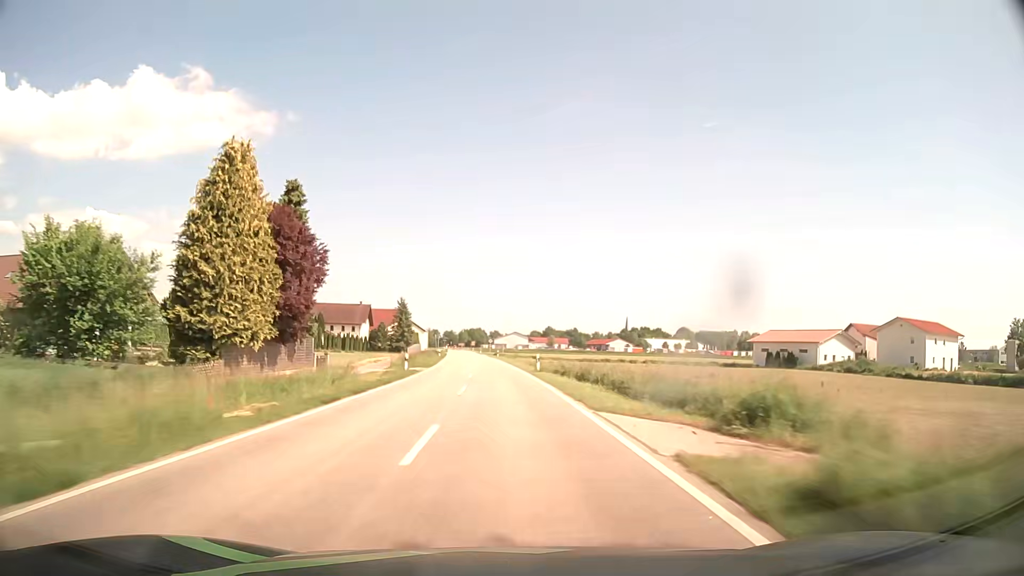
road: tertiary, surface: asphalt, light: Day
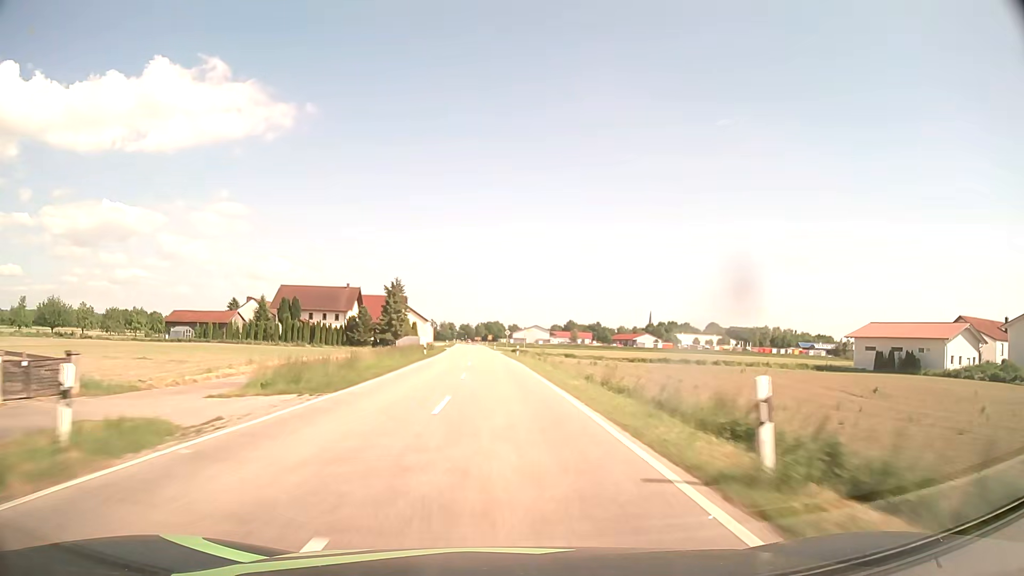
(-0.5, +31.6) m; -1°
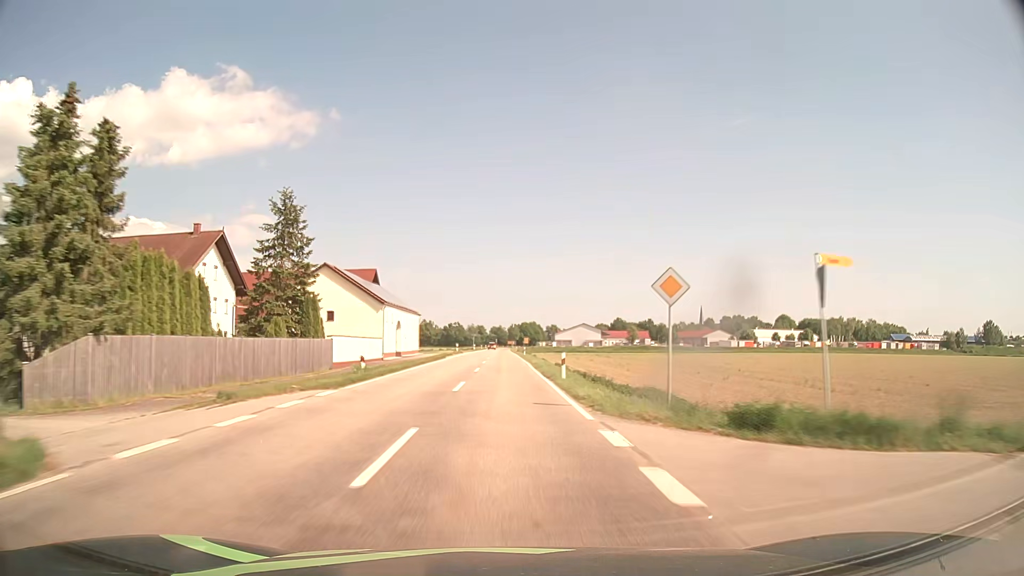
(-2.7, +78.8) m; -3°
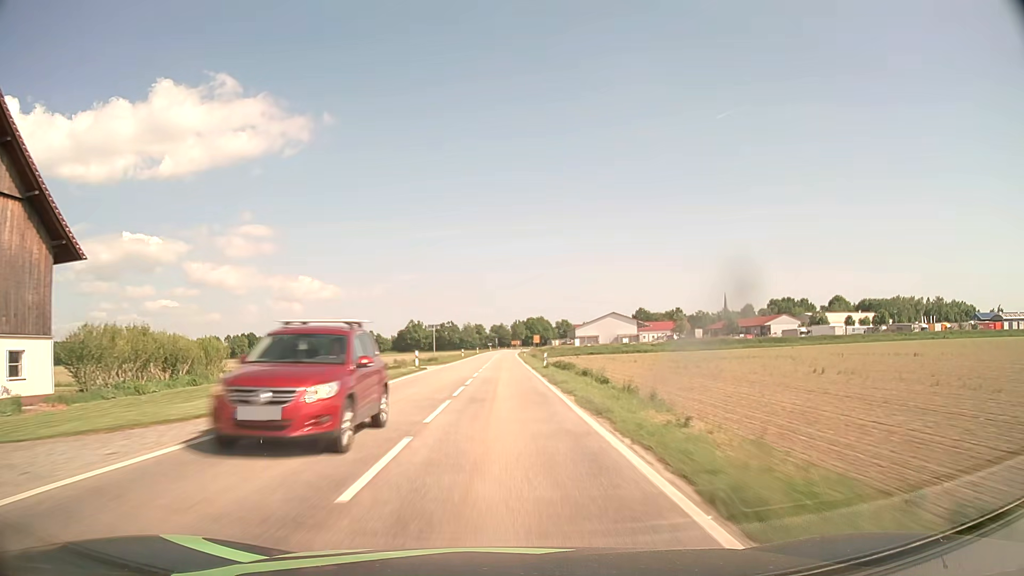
(-0.4, +78.9) m; 0°
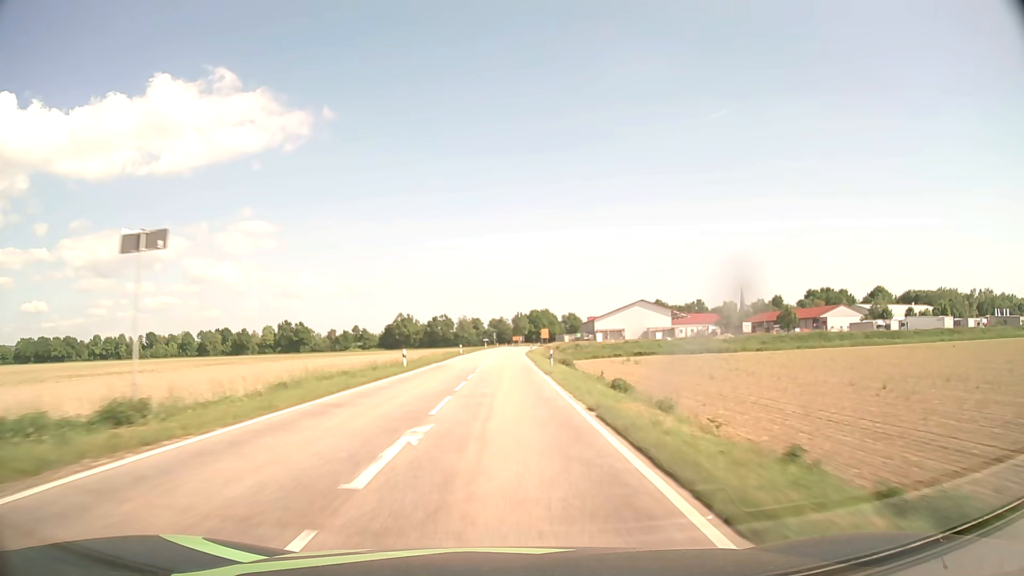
(-0.1, +47.4) m; 0°
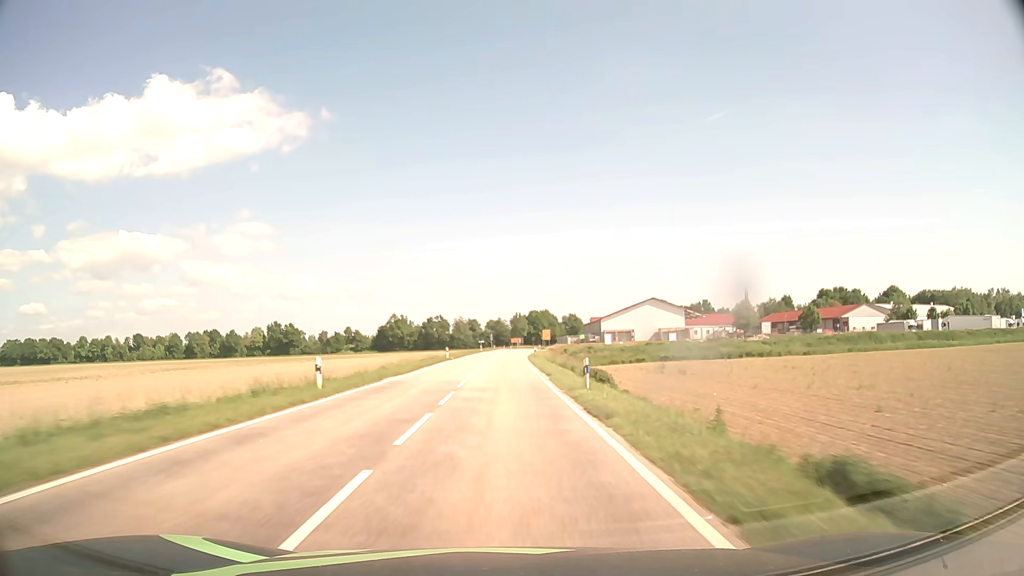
(0.0, +15.8) m; 0°
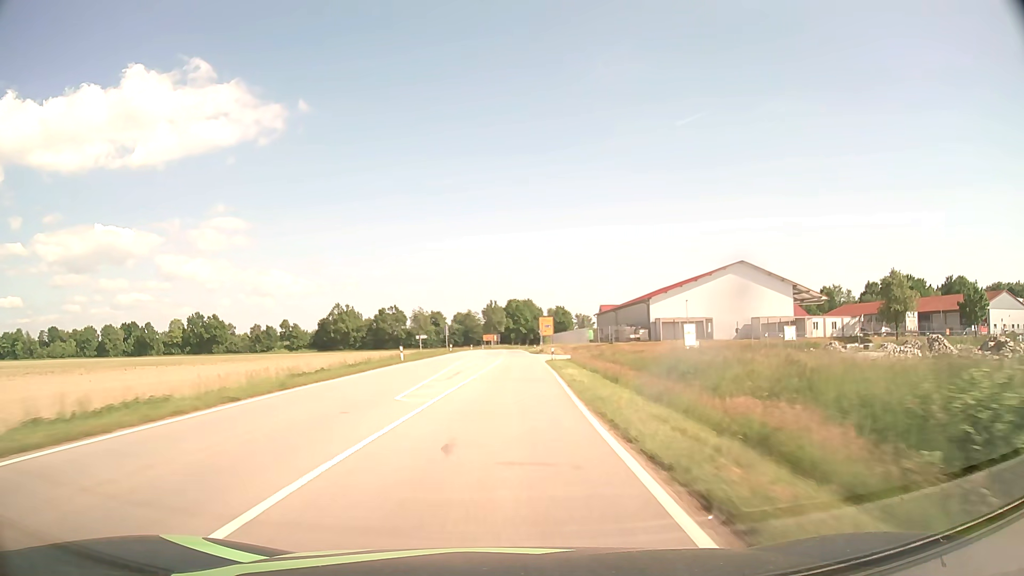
(+0.9, +75.1) m; +2°
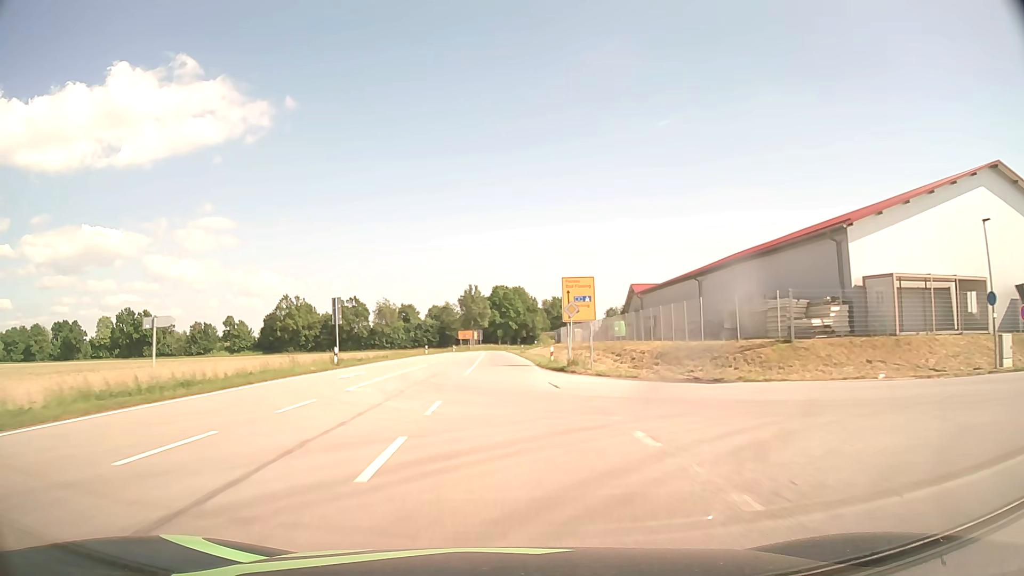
(+1.0, +55.2) m; +1°
(0, +10) (0, +20) (0, +30) (0, +40) (-1, +50) (-1, +60) (-1, +70) (-2, +80) (-2, +90) (-3, +100) m
